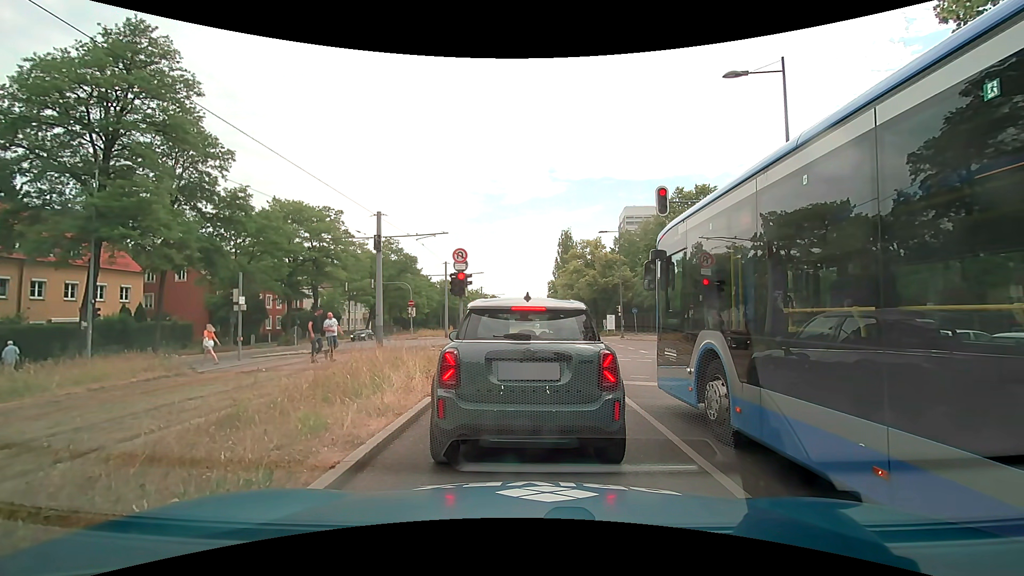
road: secondary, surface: asphalt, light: Day
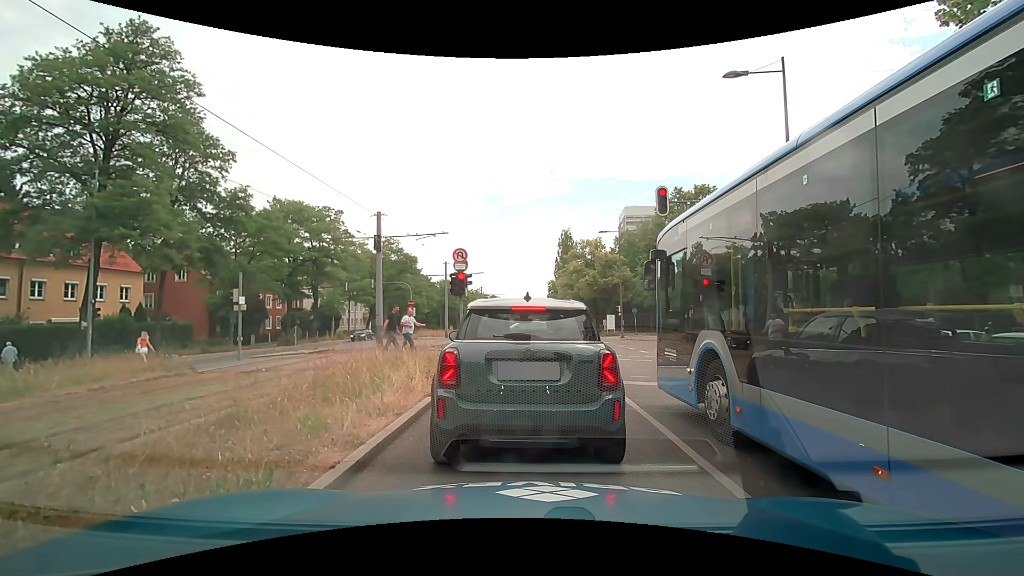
(0.0, 0.0) m; 0°
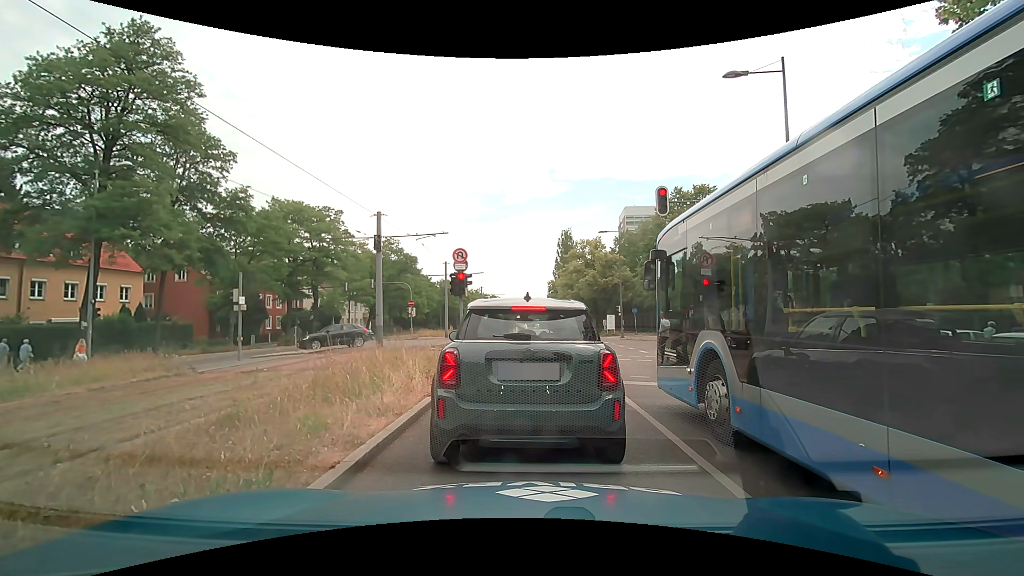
(0.0, 0.0) m; 0°
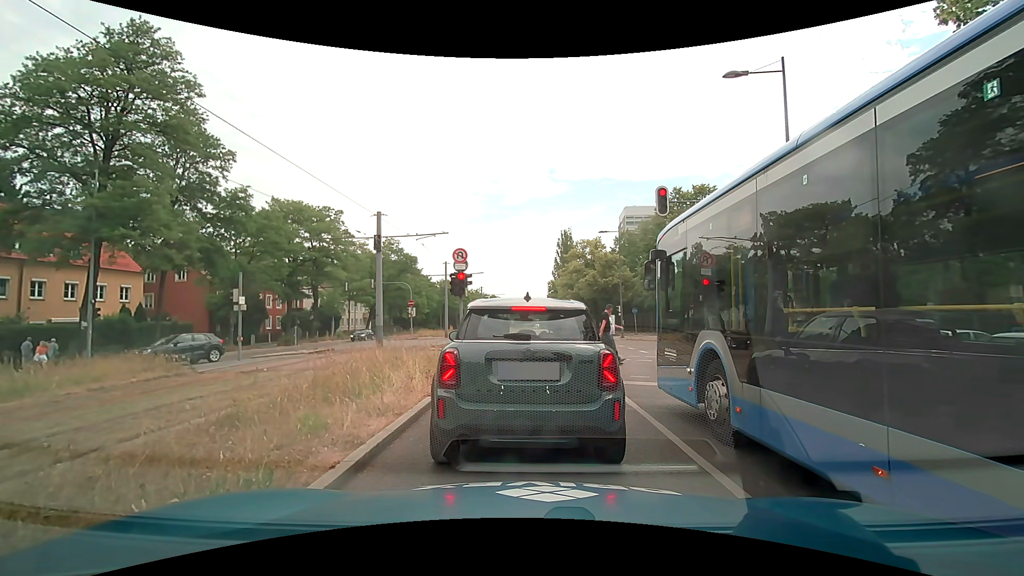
(0.0, 0.0) m; 0°
(+1, +10) (+1, +20) (+2, +30) (+3, +40) (+4, +50) (+4, +60) (+5, +70) (+6, +80) (+7, +90) (+8, +100) m
